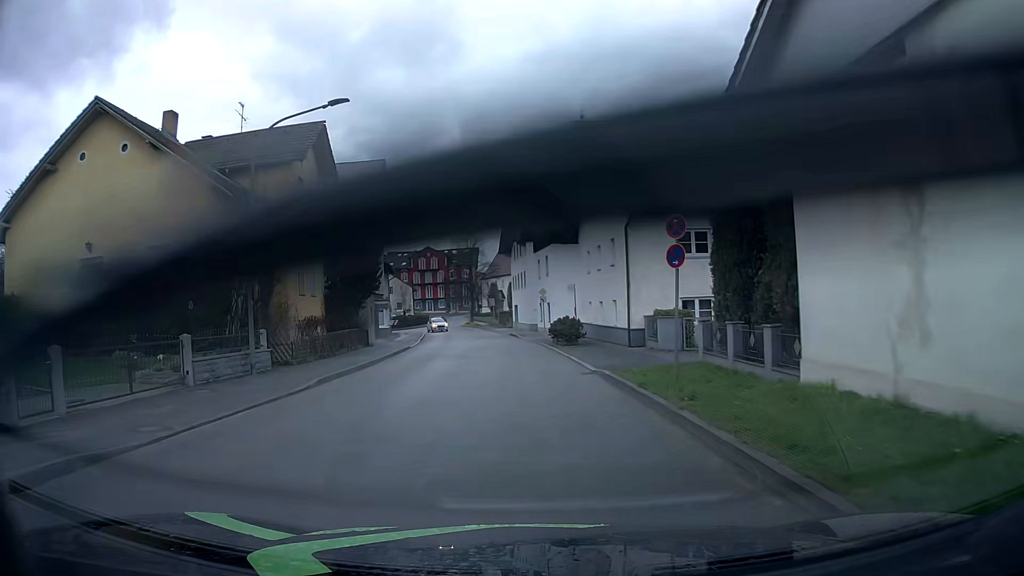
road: unclassified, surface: asphalt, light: Day
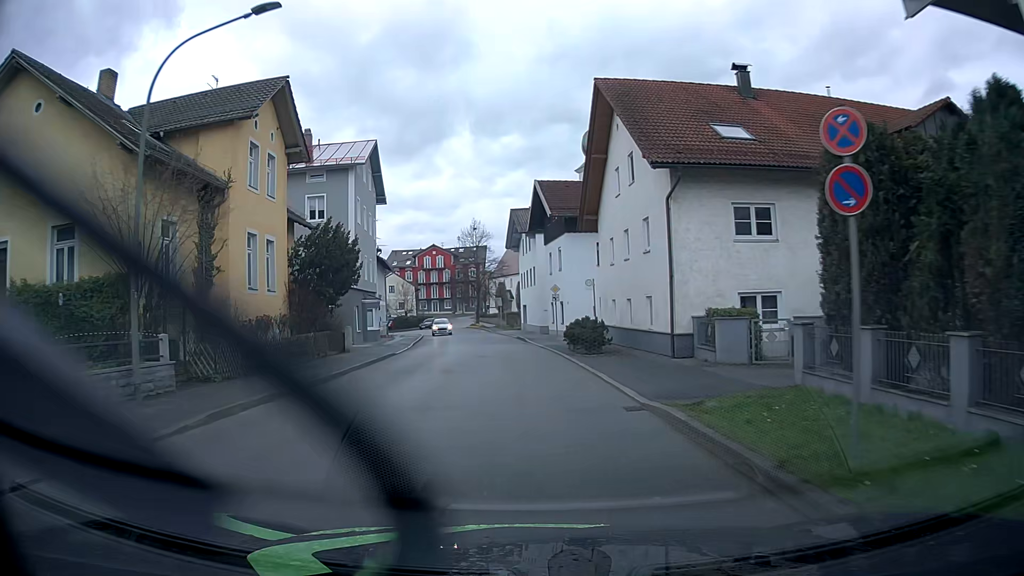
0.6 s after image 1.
(-0.1, +6.3) m; -1°
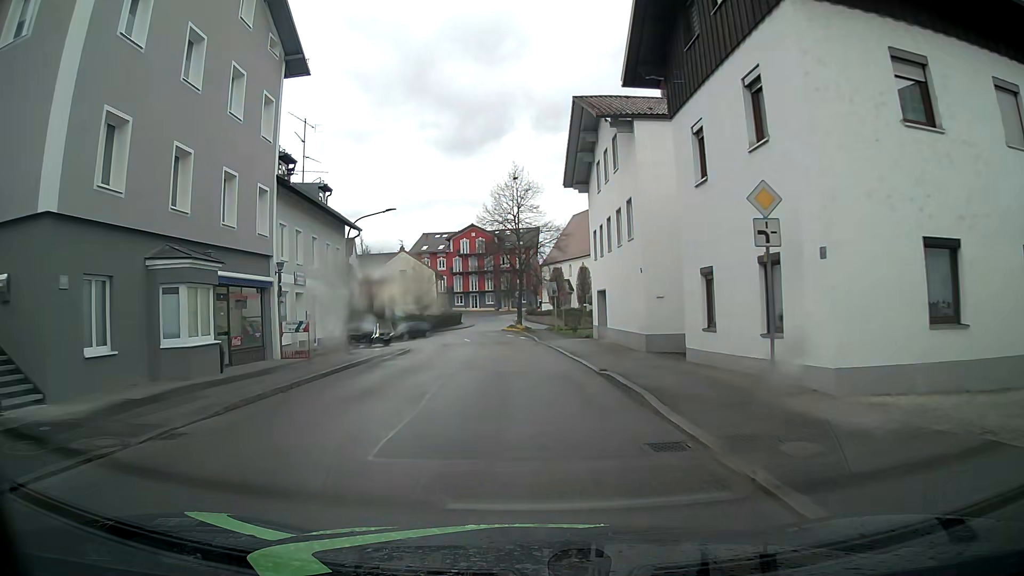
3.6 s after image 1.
(-1.4, +29.5) m; -6°
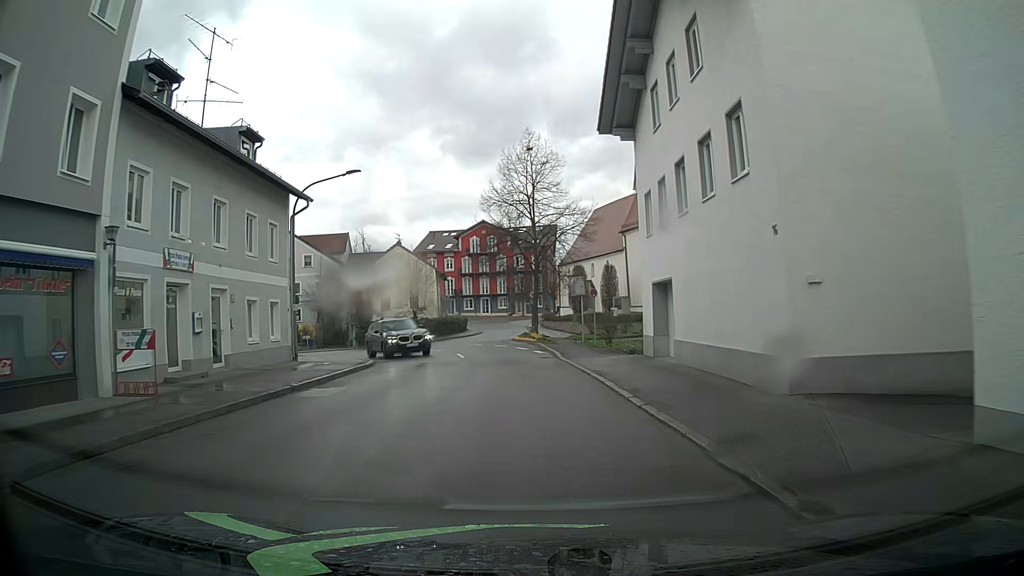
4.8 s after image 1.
(-0.1, +11.0) m; -2°
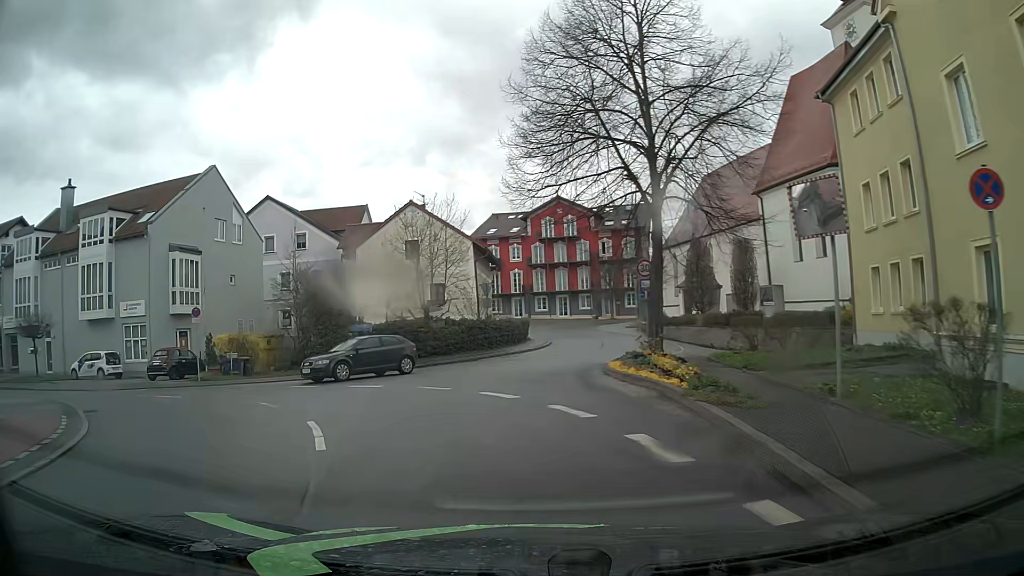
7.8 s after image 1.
(-0.1, +24.0) m; -5°
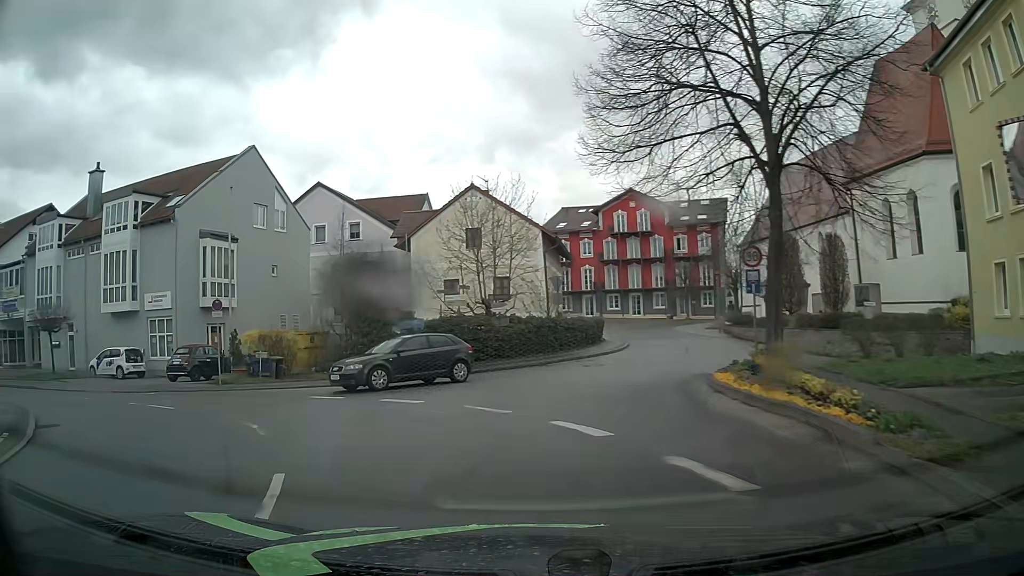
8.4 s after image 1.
(-0.2, +4.1) m; -7°
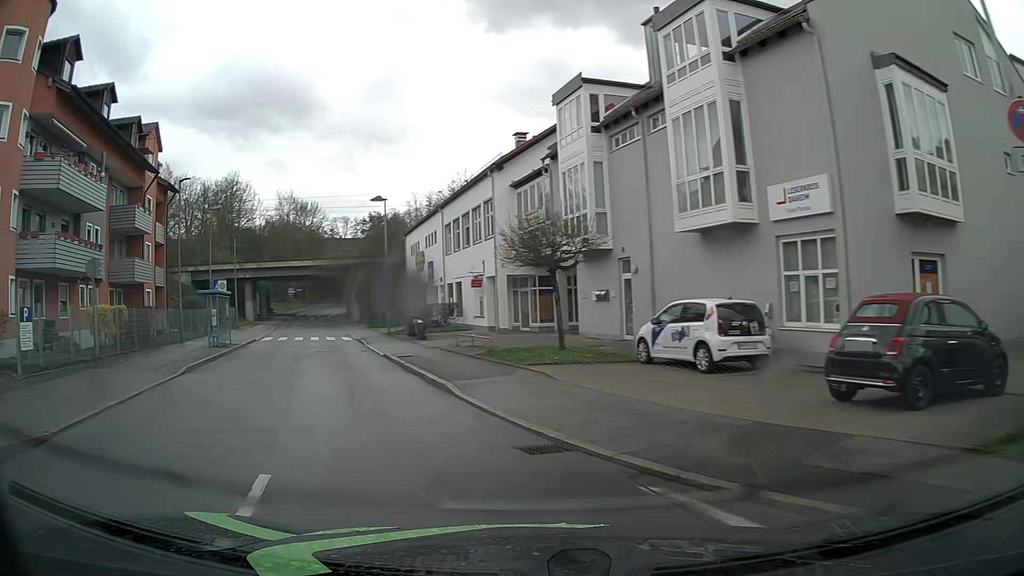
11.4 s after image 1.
(-8.7, +17.0) m; -56°
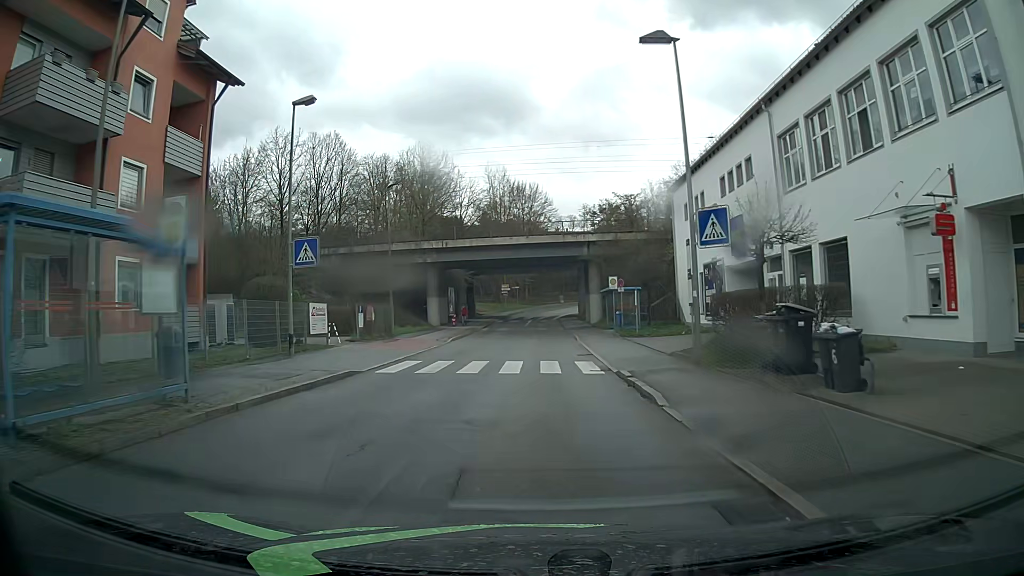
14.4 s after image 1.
(-6.5, +23.2) m; -19°
(0, +10) (0, +20) (0, +30) (0, +40) (+1, +50) (+1, +60) (+1, +70) (+2, +80) (+4, +90) (+7, +99) m
